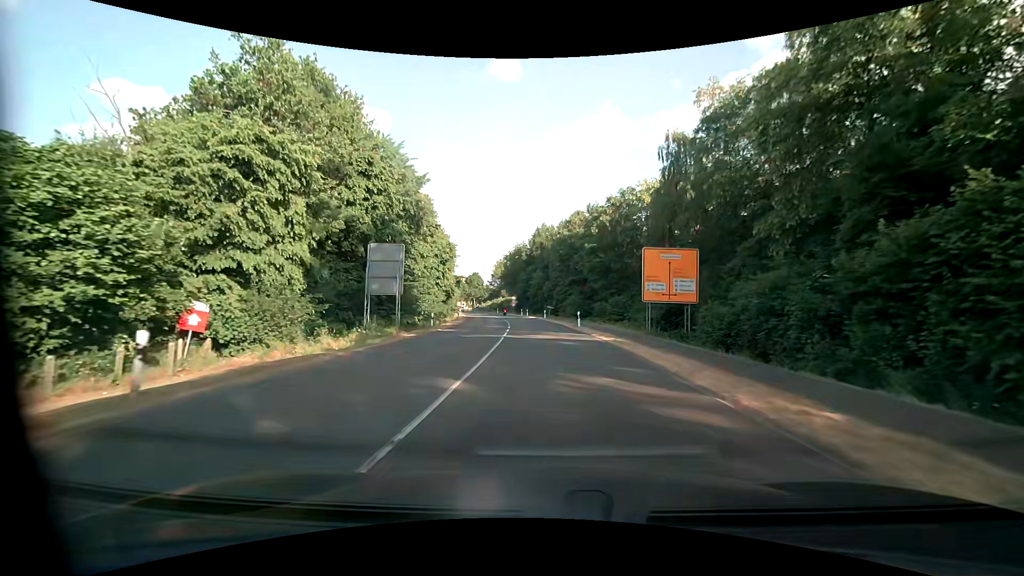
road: secondary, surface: asphalt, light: Day
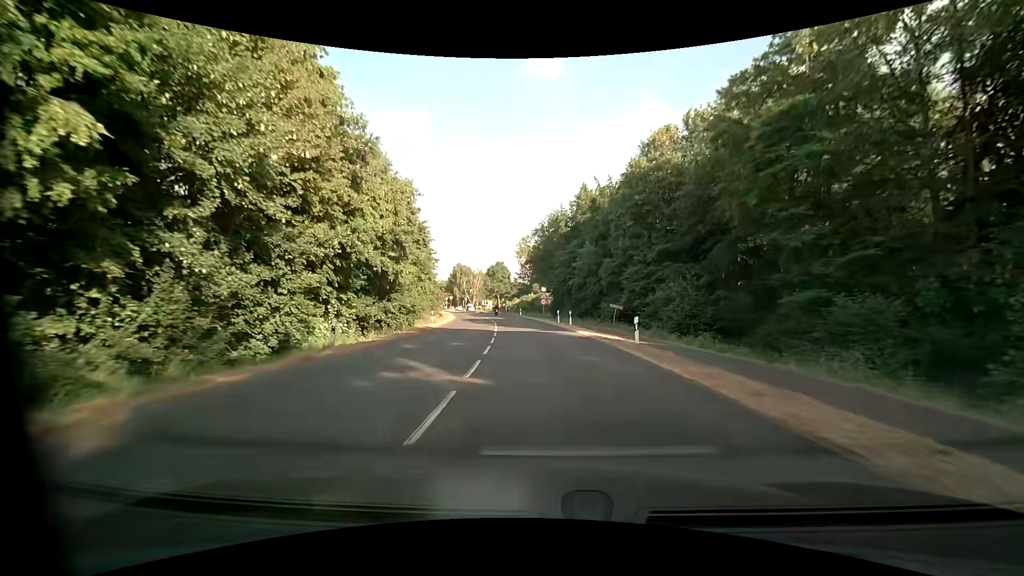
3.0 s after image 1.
(-1.6, +41.2) m; -4°
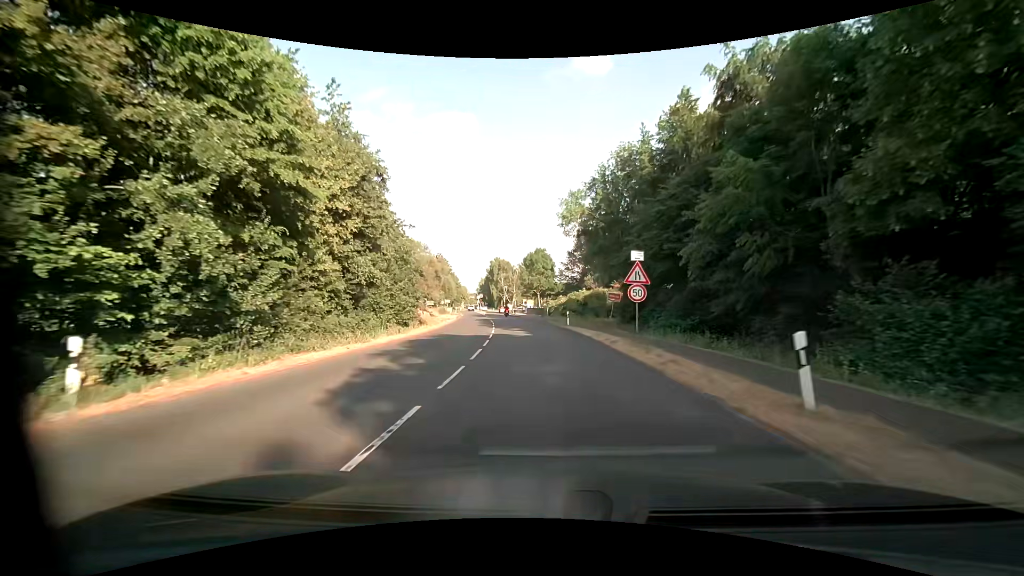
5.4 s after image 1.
(-2.0, +32.9) m; -7°
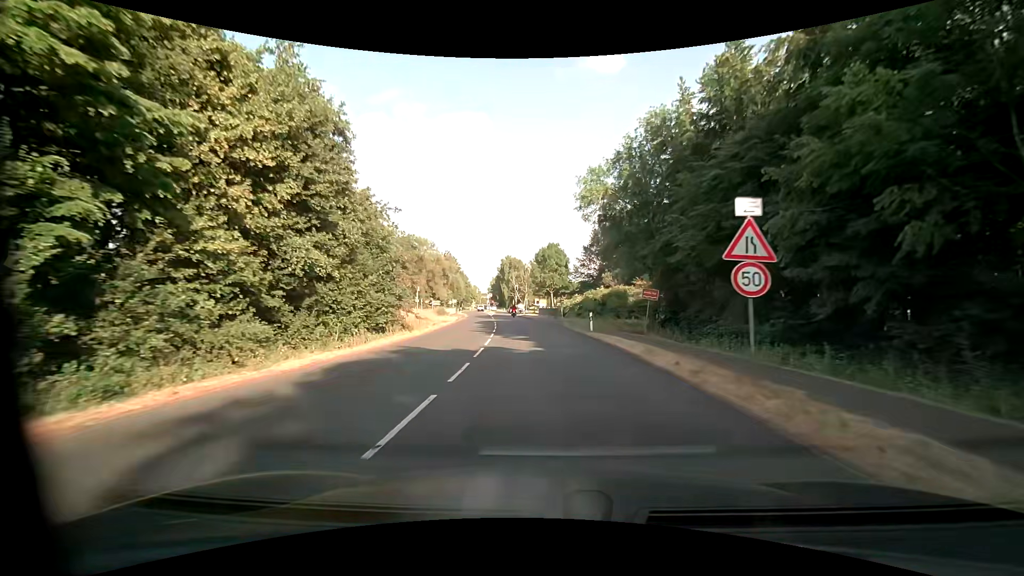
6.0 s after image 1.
(-0.1, +8.2) m; -1°
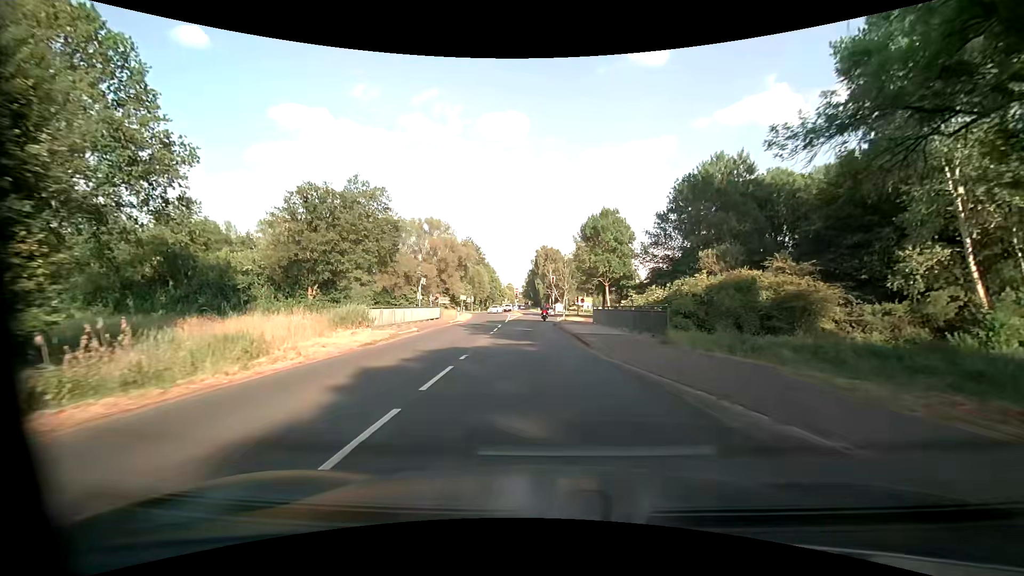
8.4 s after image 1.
(-1.5, +32.9) m; -5°
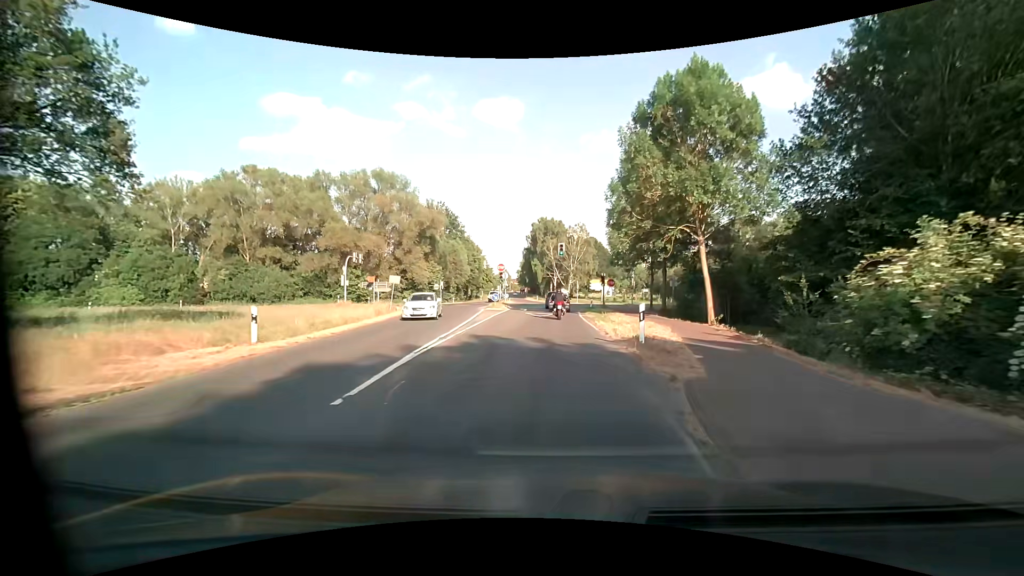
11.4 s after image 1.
(-0.4, +35.2) m; +1°
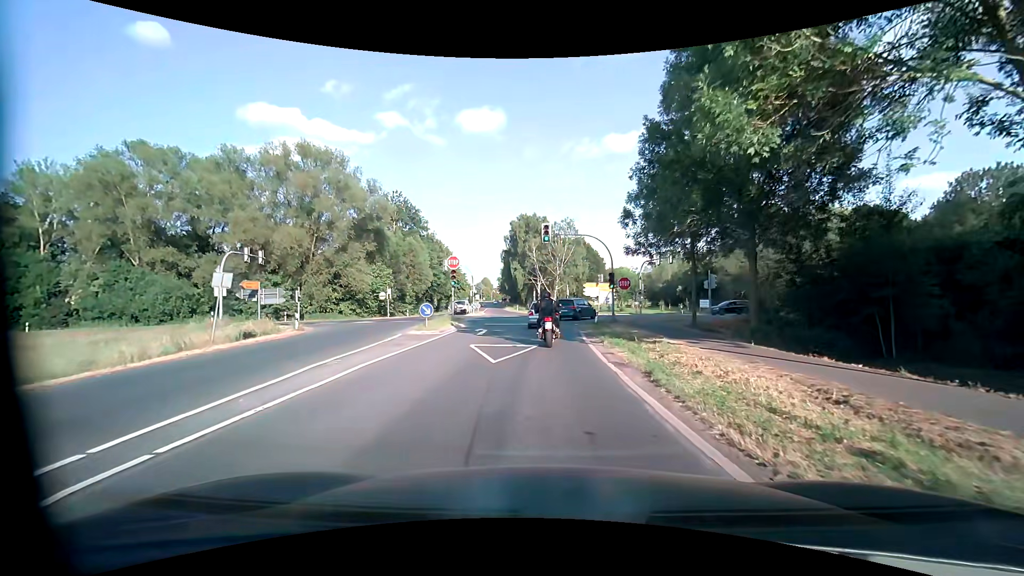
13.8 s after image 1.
(+0.3, +18.7) m; +2°
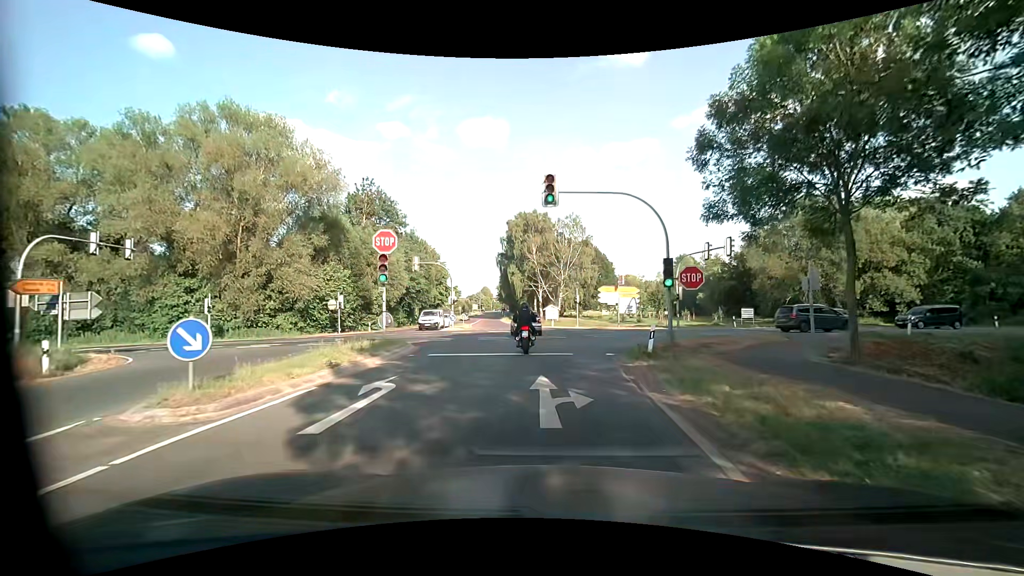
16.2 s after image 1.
(0.0, +15.3) m; -1°
(0, +10) (+1, +20) (+6, +28) (+15, +33) (+25, +35) (+34, +37) (+44, +39) (+54, +41) (+64, +42) (+74, +45) m
